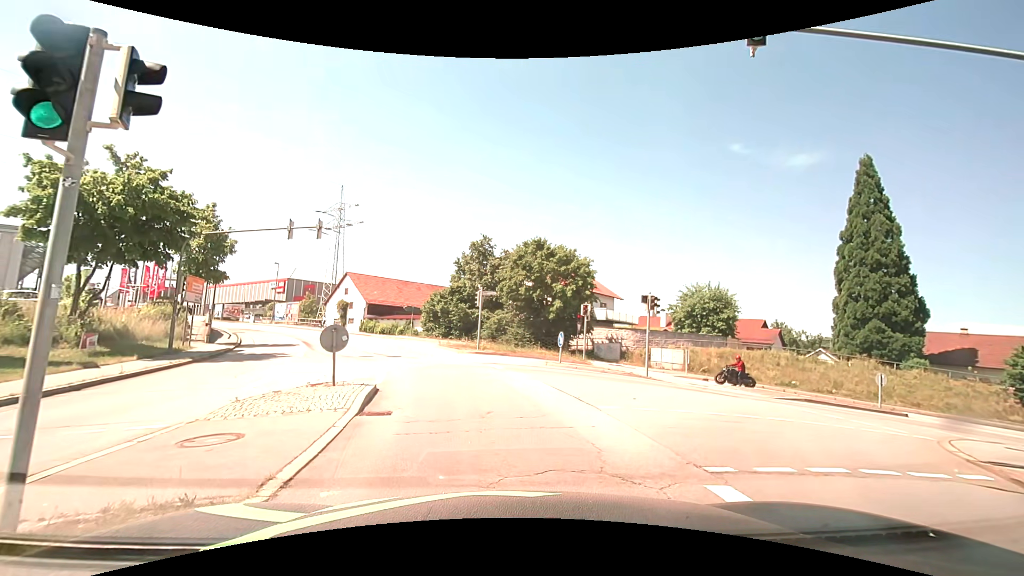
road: tertiary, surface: asphalt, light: Day
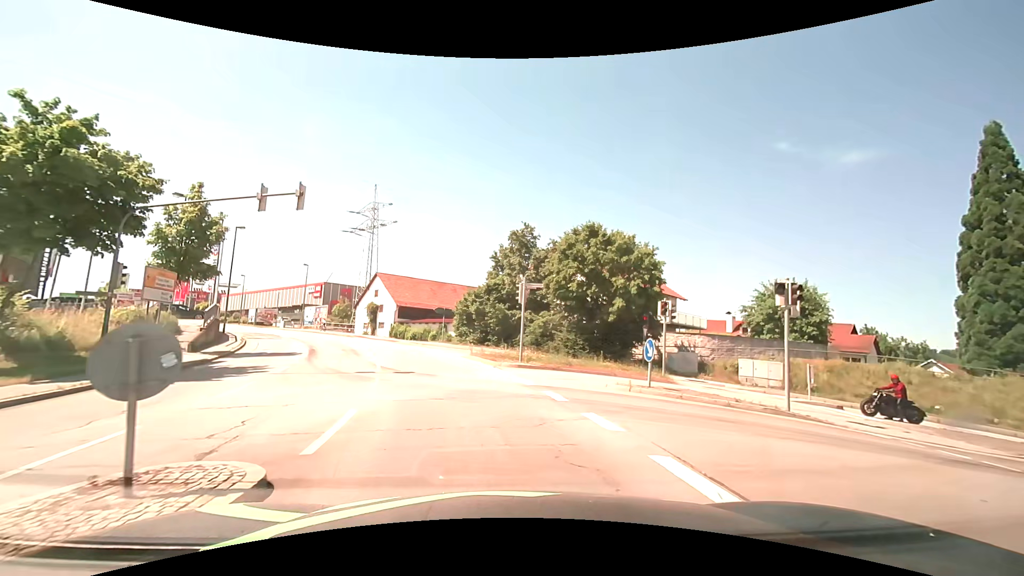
(-0.4, +7.5) m; -5°
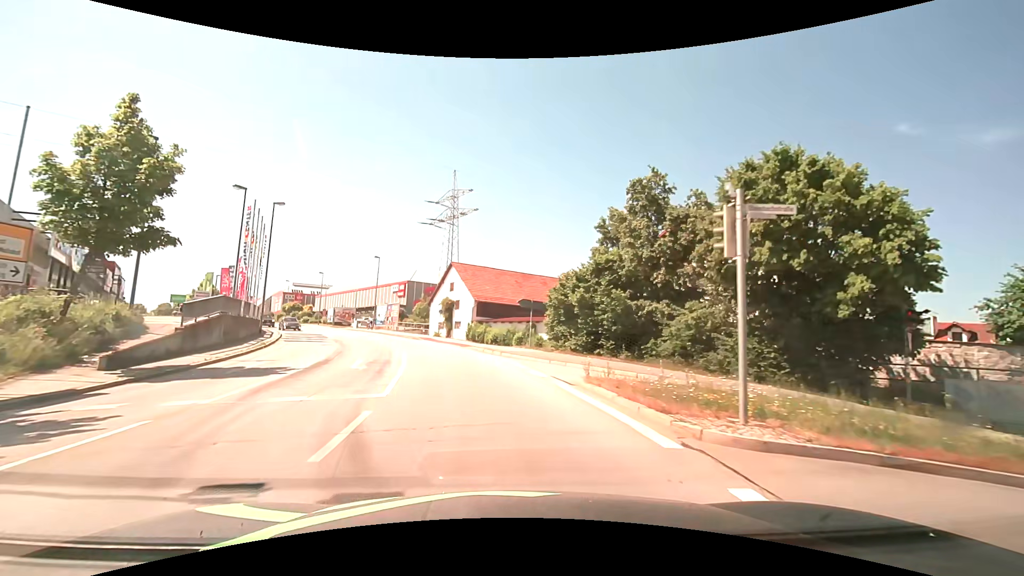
(-1.1, +13.3) m; -10°
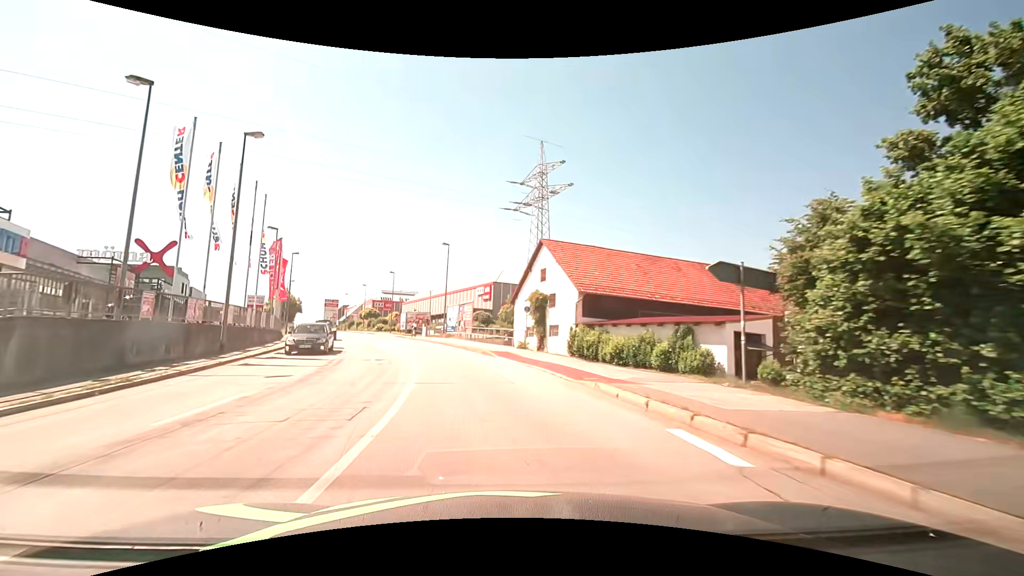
(-1.7, +17.9) m; -11°
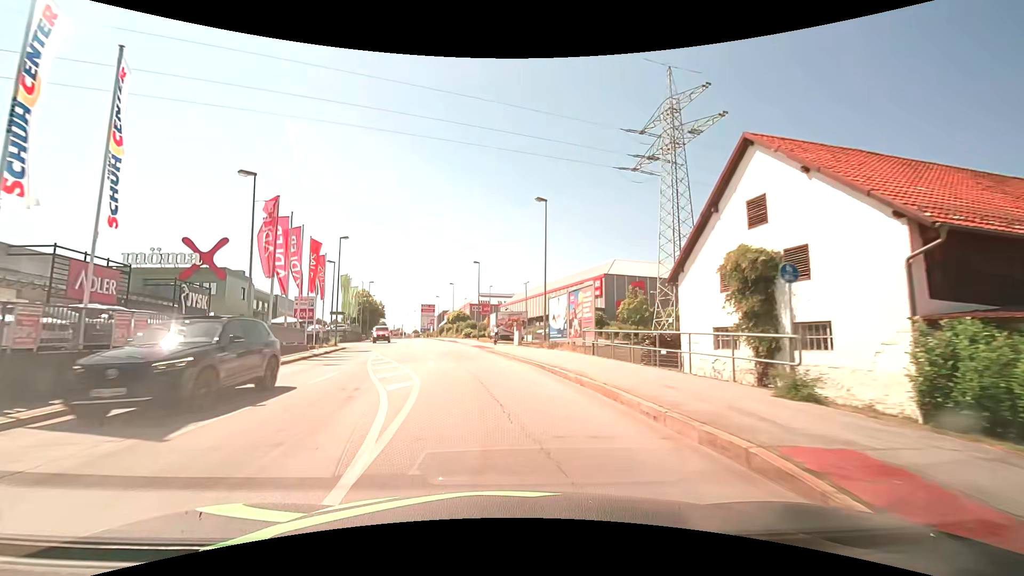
(-2.0, +19.9) m; -12°
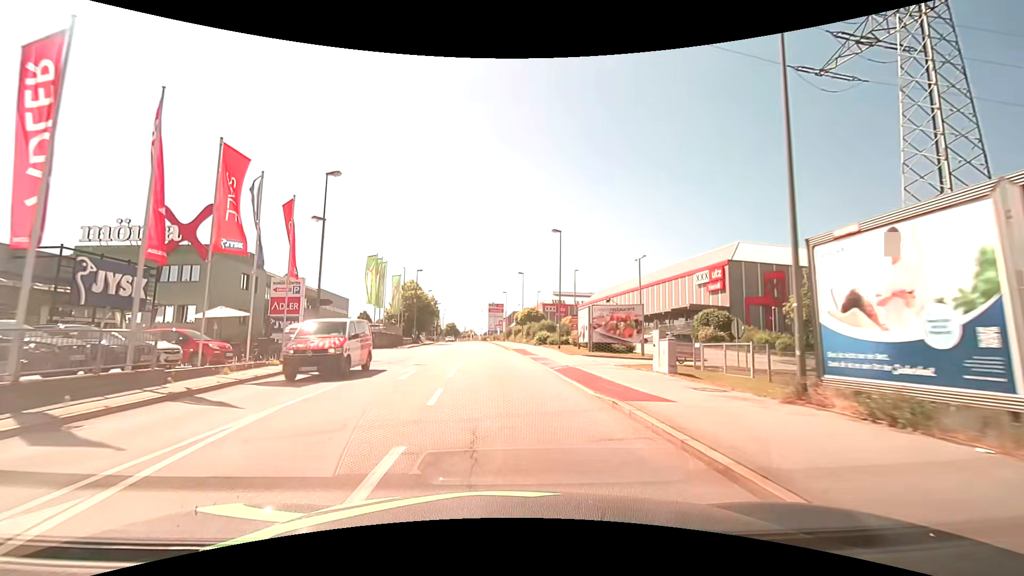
(-1.9, +21.4) m; -9°
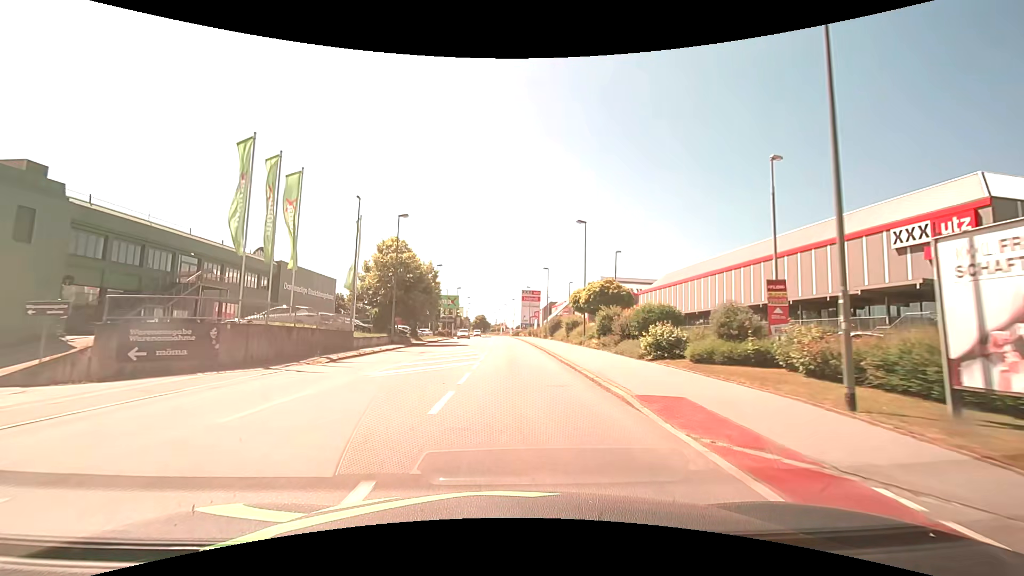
(-0.9, +30.6) m; -3°
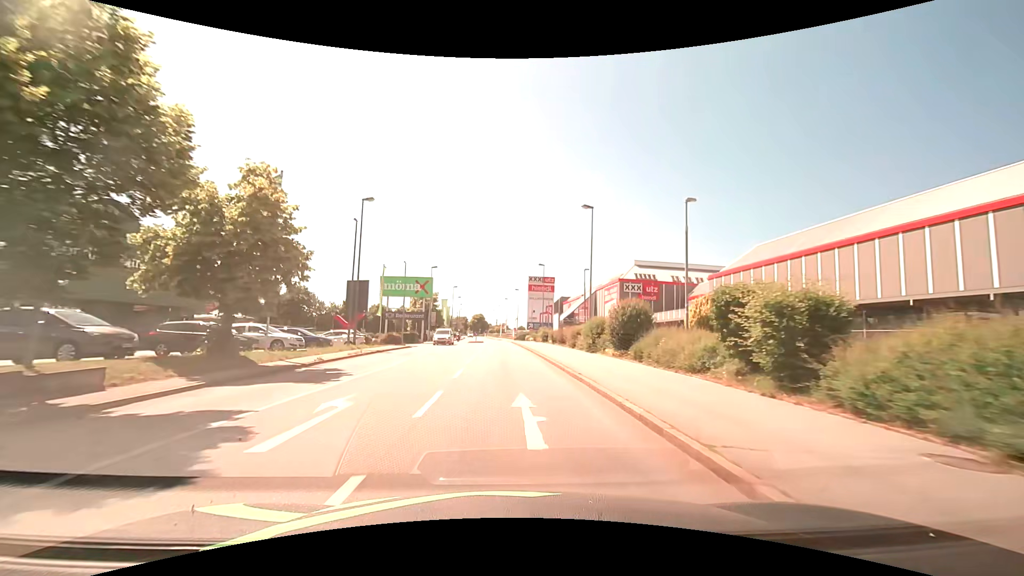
(0.0, +35.9) m; -1°
(0, +10) (0, +20) (0, +30) (0, +40) (0, +50) (0, +60) (-1, +70) (-2, +80) (-2, +90) (-3, +100) m
